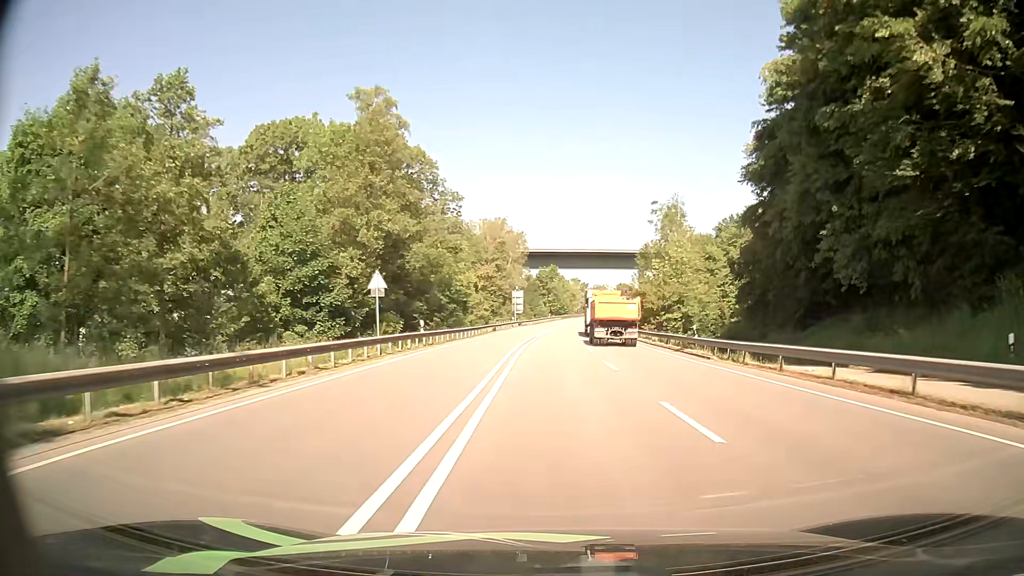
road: primary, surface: asphalt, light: Day
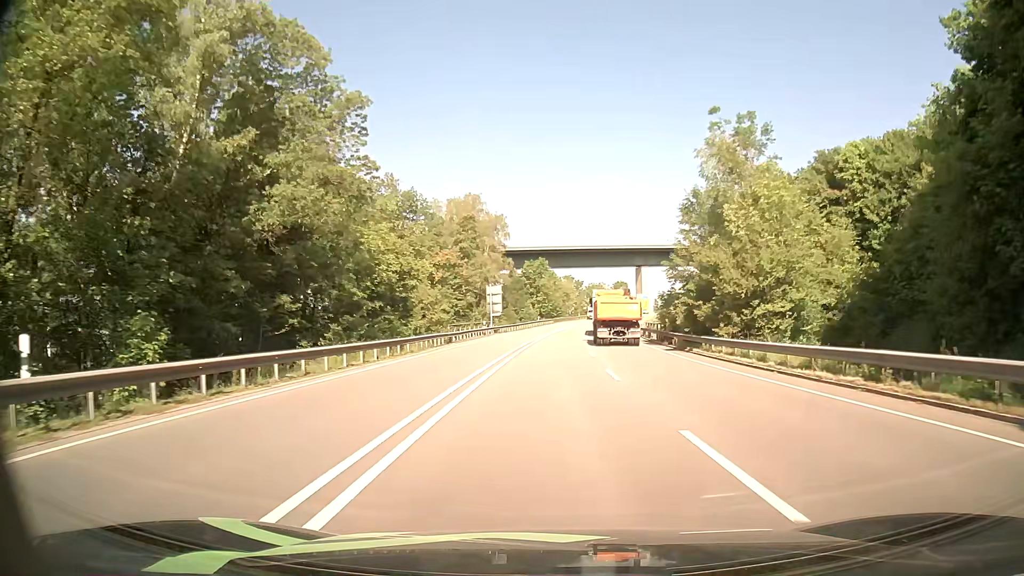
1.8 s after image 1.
(+0.2, +27.2) m; +1°
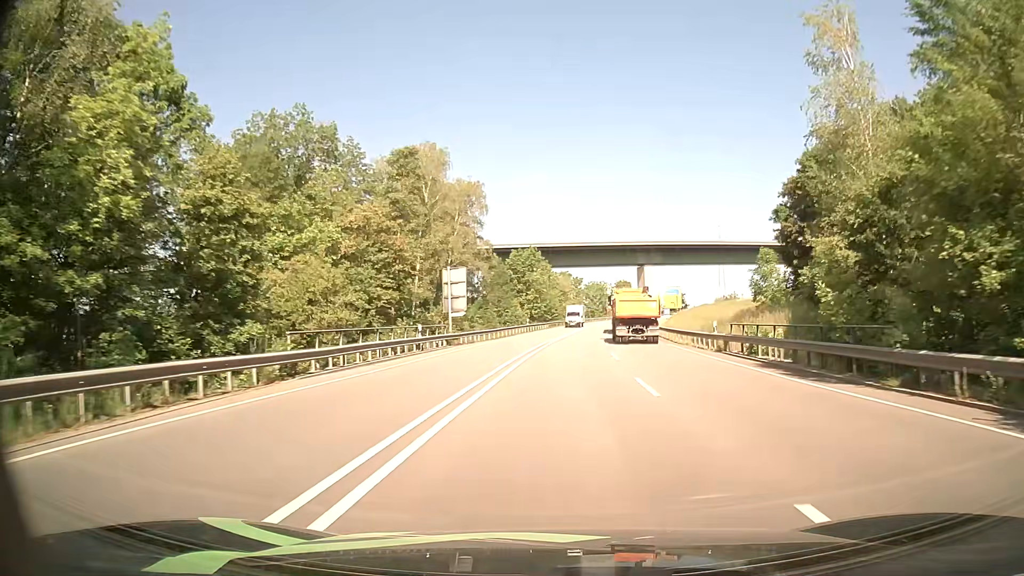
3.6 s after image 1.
(-0.1, +27.8) m; 0°
